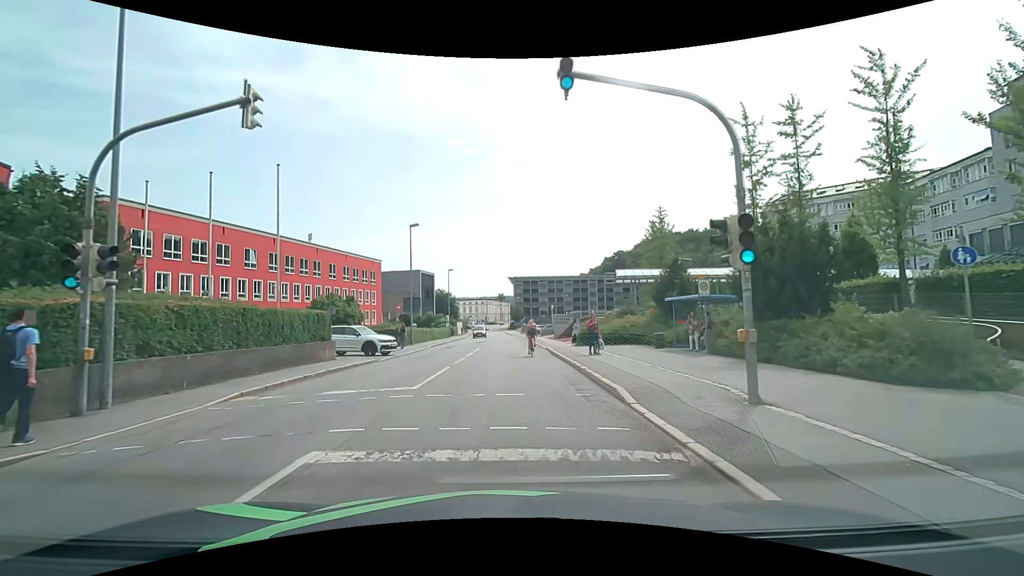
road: tertiary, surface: asphalt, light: Day
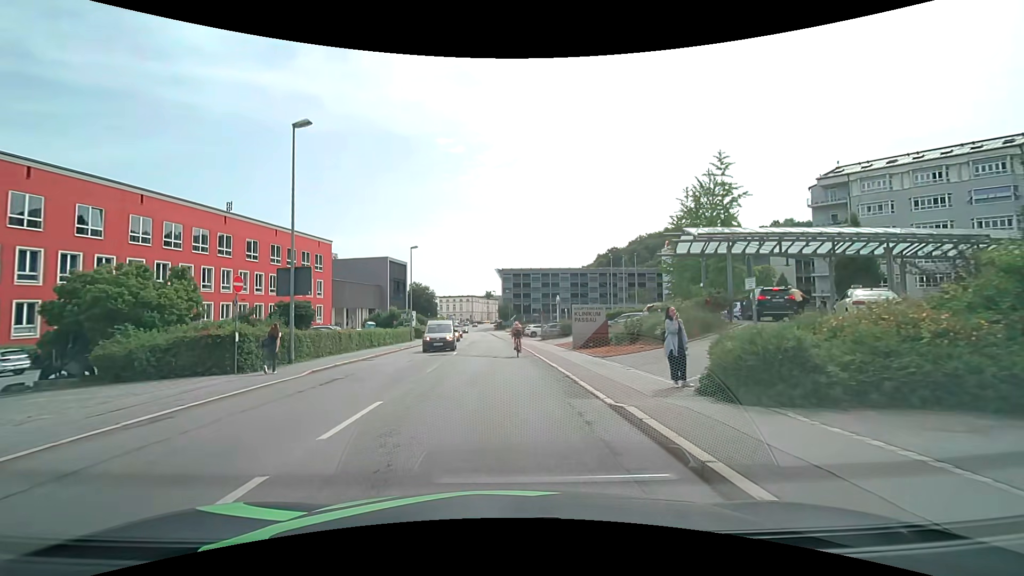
(+0.3, +21.3) m; +2°
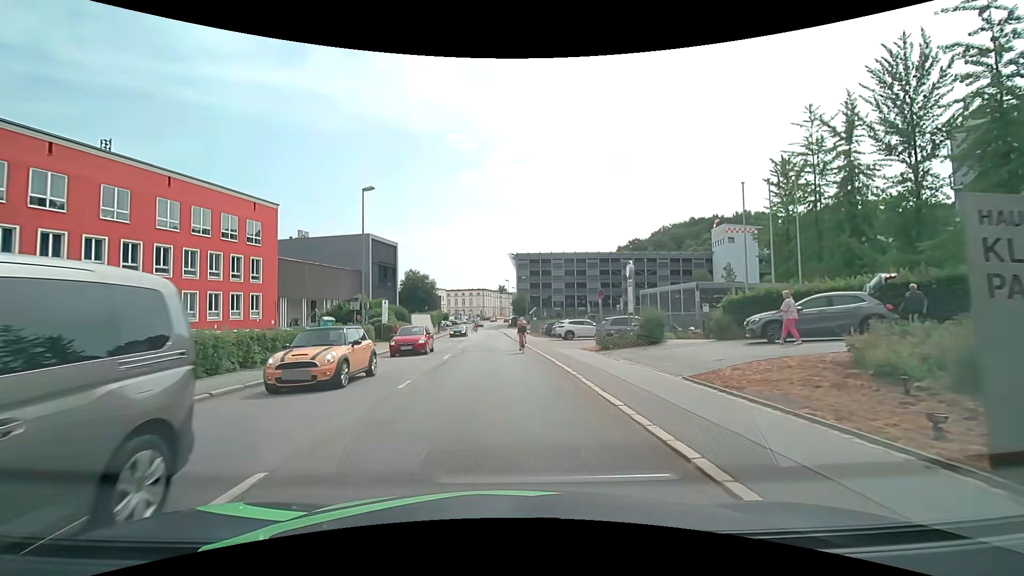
(-0.3, +22.8) m; -2°
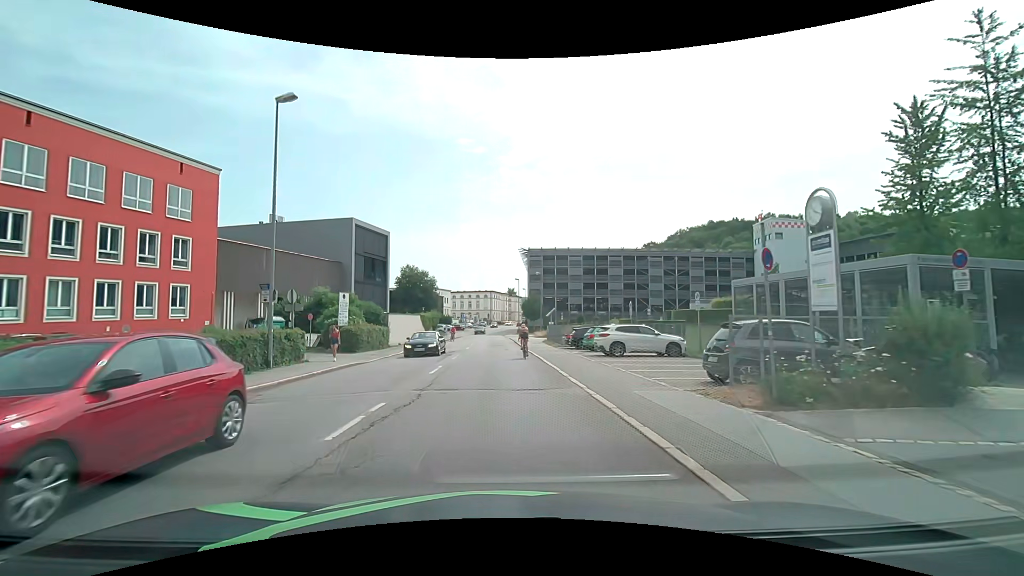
(-0.1, +13.5) m; -1°
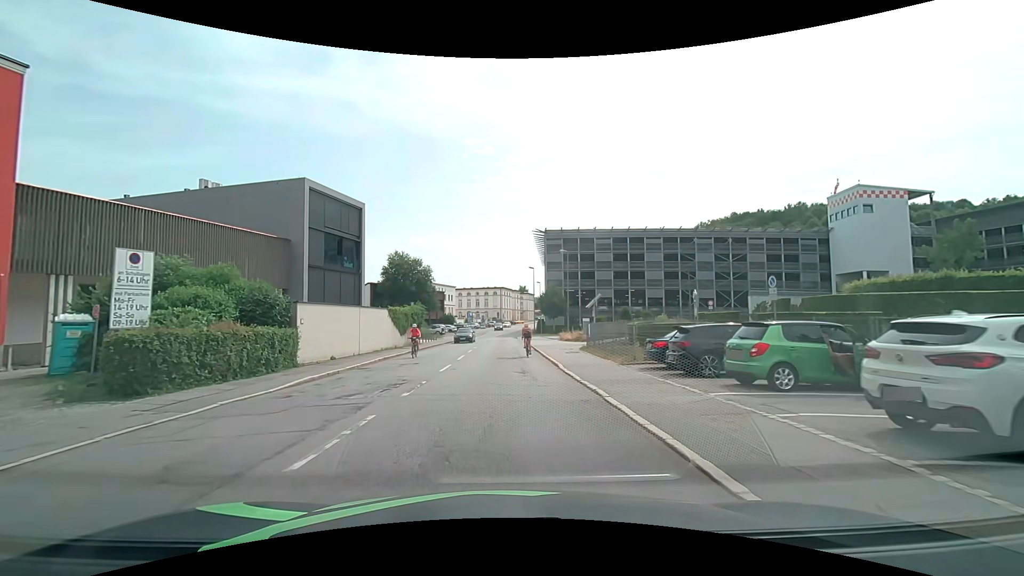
(-0.1, +18.3) m; -1°
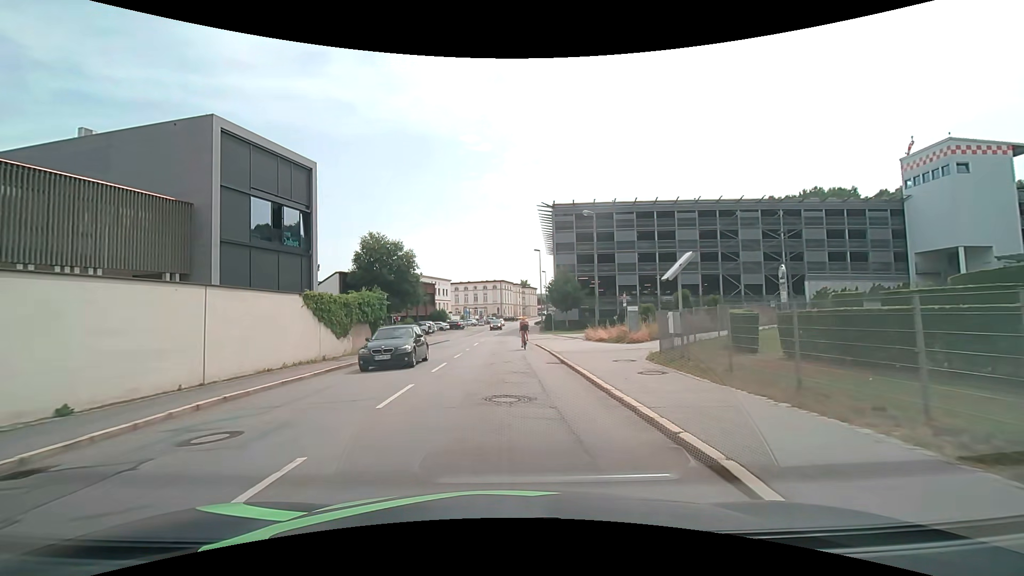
(+0.1, +14.1) m; 0°
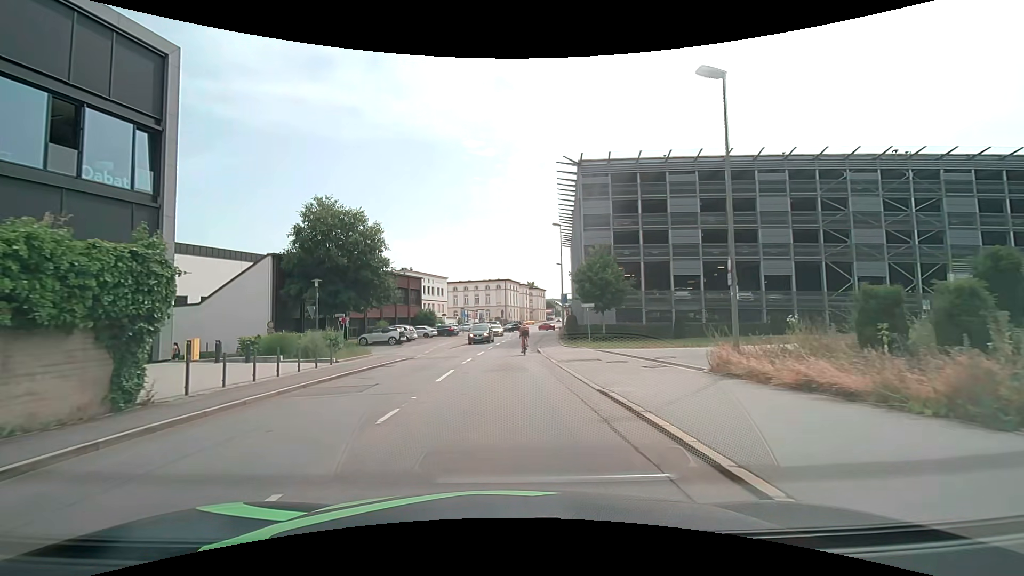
(-0.2, +18.9) m; -1°
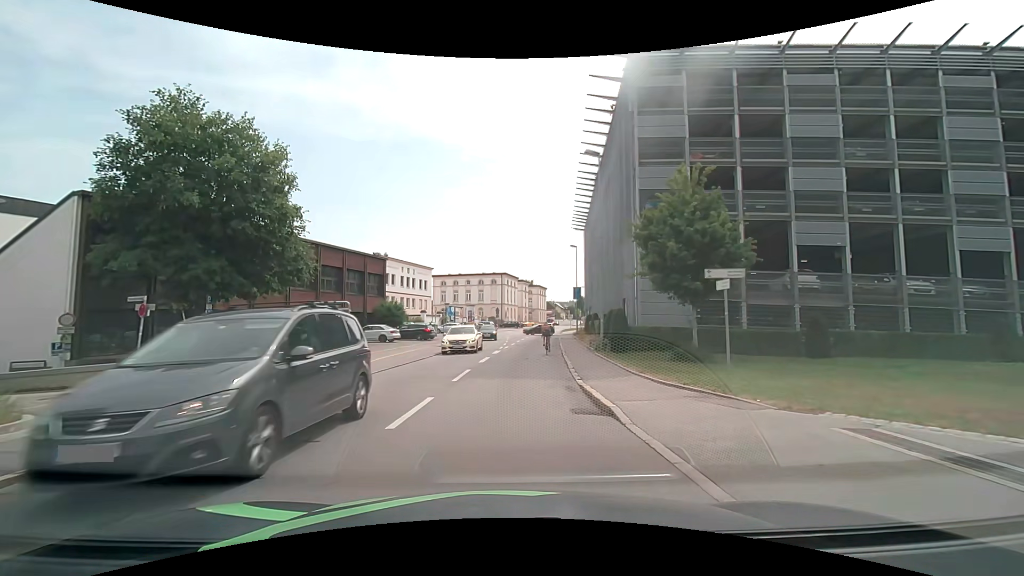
(0.0, +18.9) m; +1°
(0, +10) (+1, +20) (+1, +30) (+2, +40) (+3, +50) (+4, +60) (+5, +70) (+7, +80) (+8, +90) (+9, +99) m
